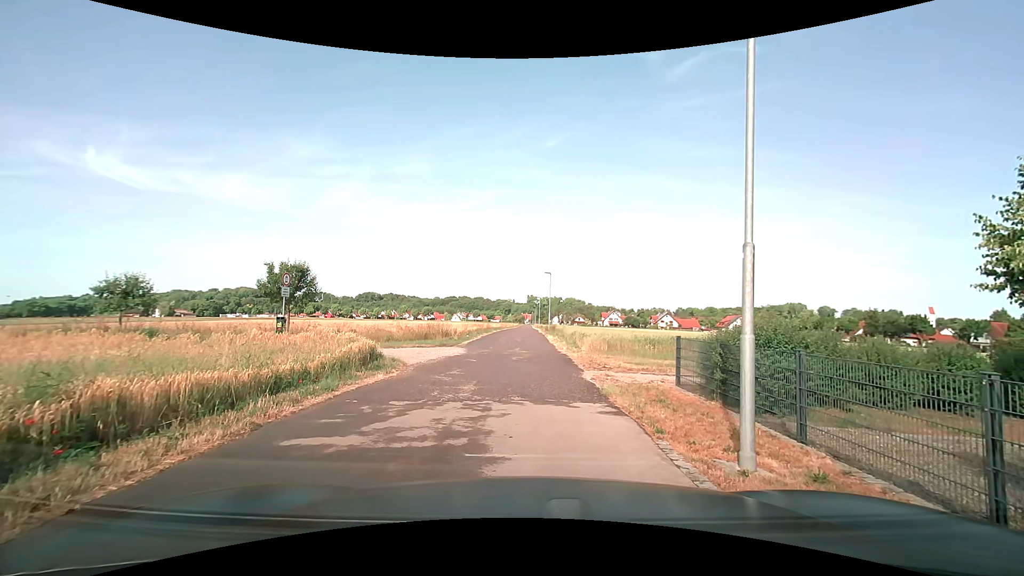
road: residential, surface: asphalt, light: Day
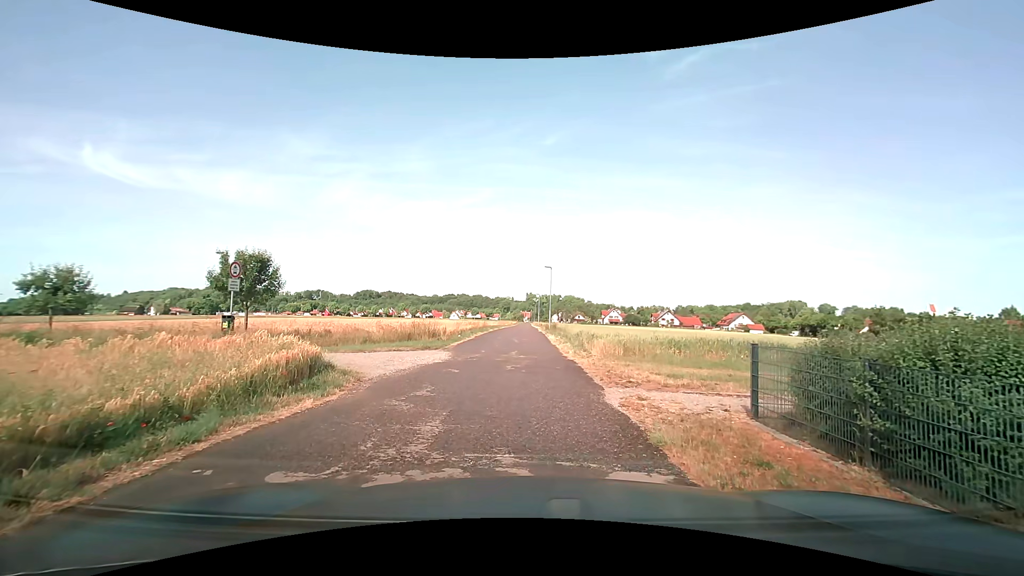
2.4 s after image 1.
(+0.1, +3.8) m; -1°
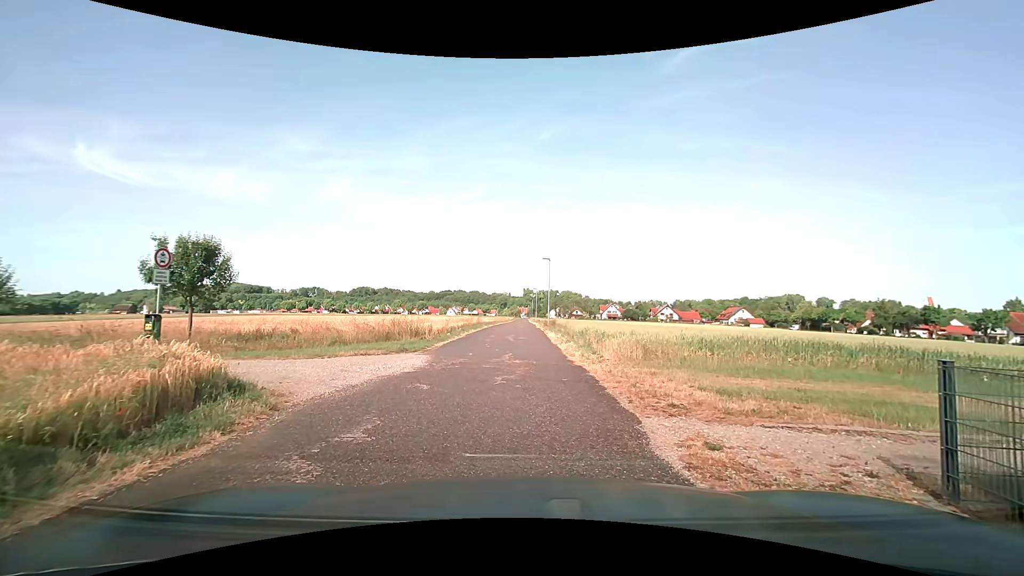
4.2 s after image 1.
(+0.1, +3.4) m; +2°
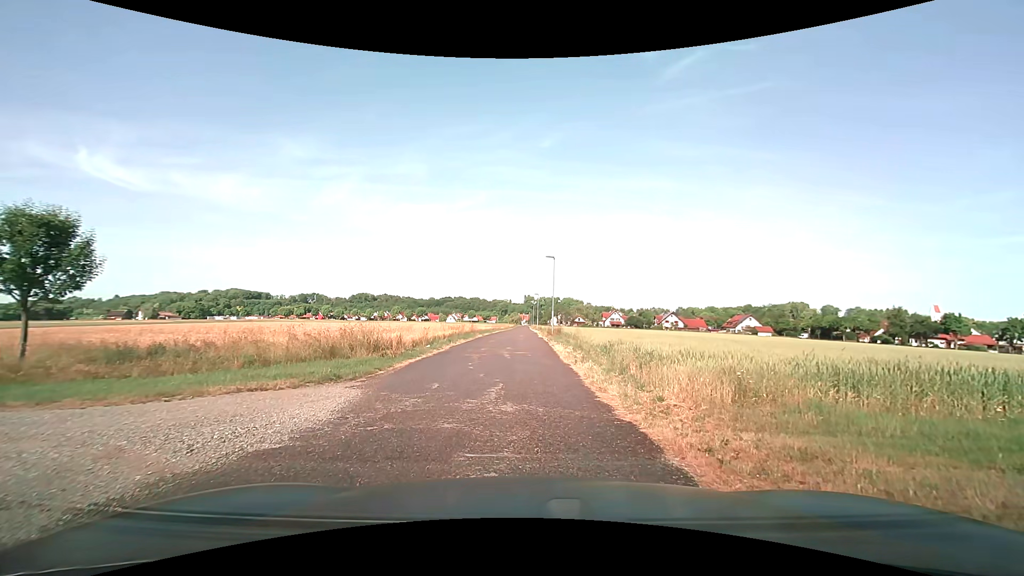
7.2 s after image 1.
(0.0, +6.2) m; -2°
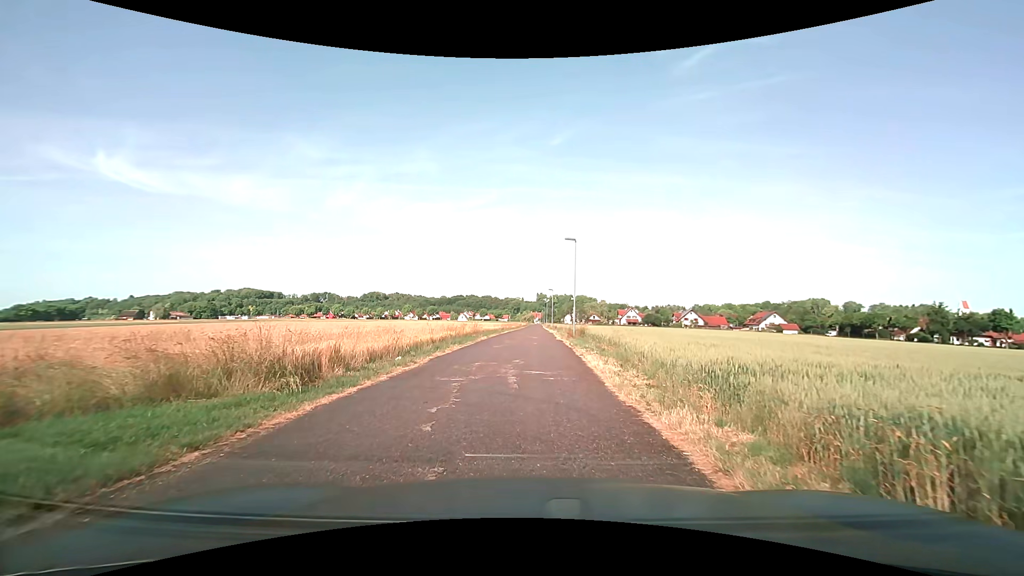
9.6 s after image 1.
(+0.1, +7.8) m; 0°
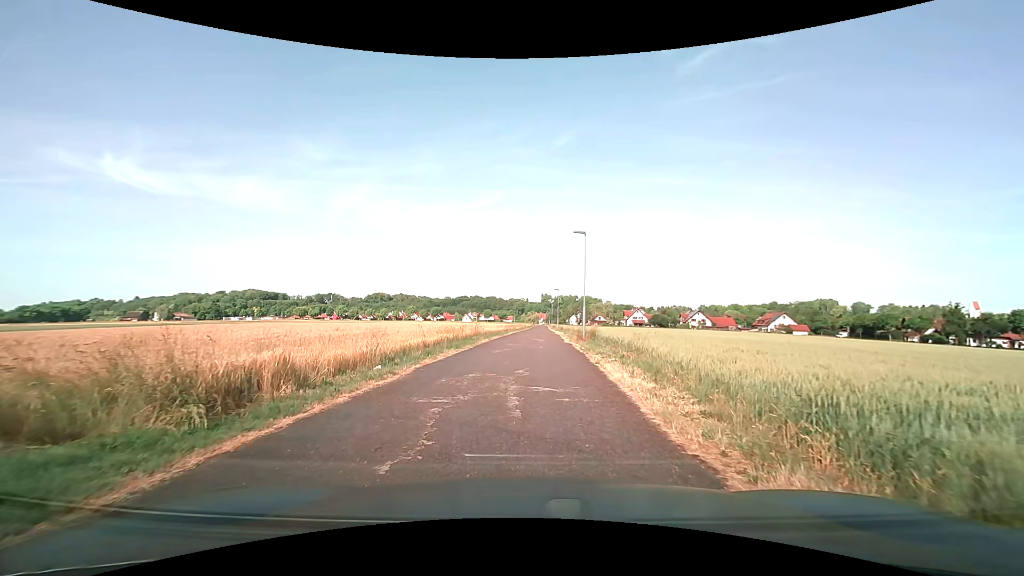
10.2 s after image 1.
(0.0, +2.8) m; -1°
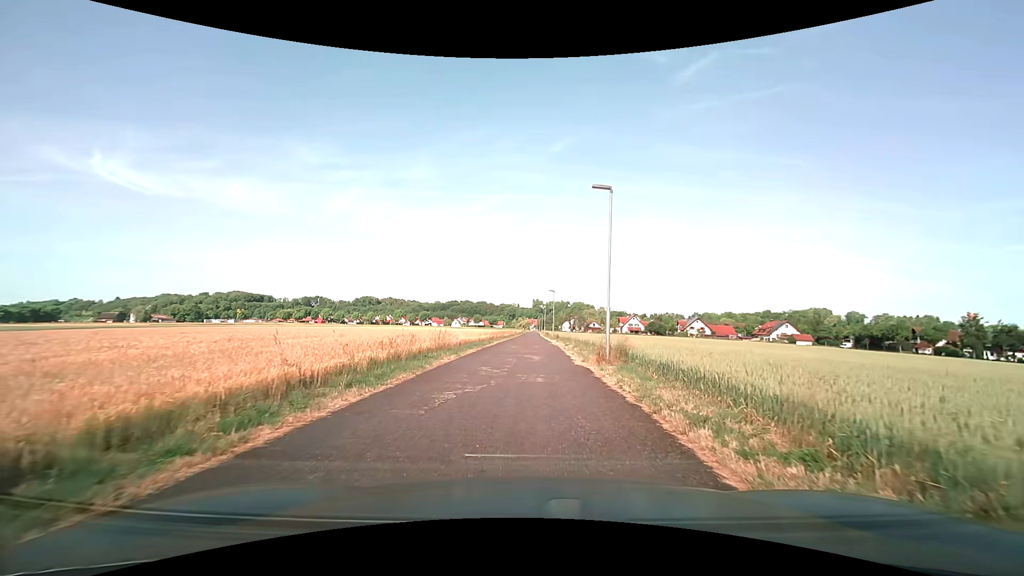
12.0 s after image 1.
(+0.1, +10.9) m; +1°
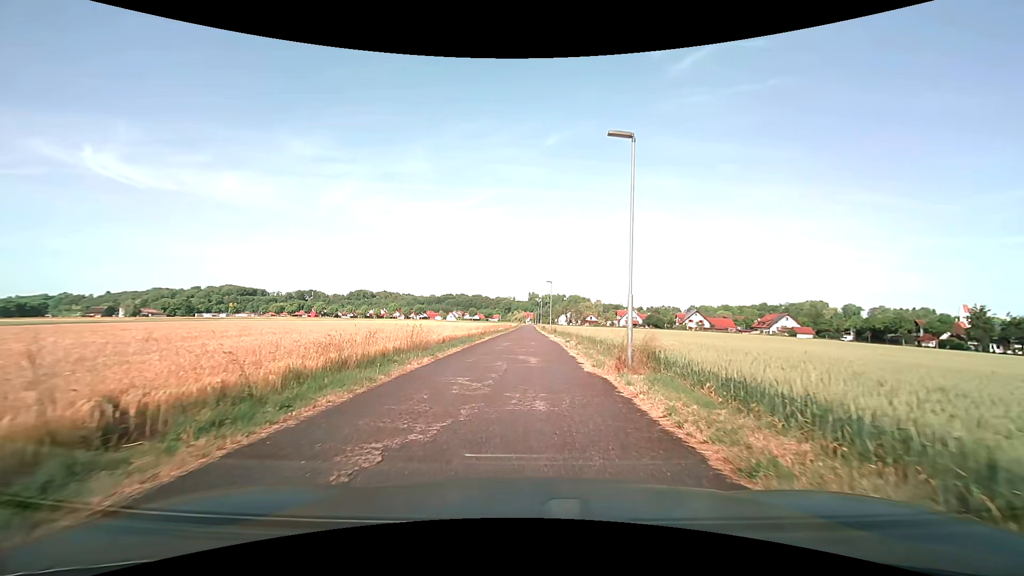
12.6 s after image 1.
(+0.1, +4.5) m; +1°
(0, +10) (0, +20) (0, +30) (0, +40) (0, +50) (0, +60) (0, +70) (0, +80) (0, +90) (0, +100) m
